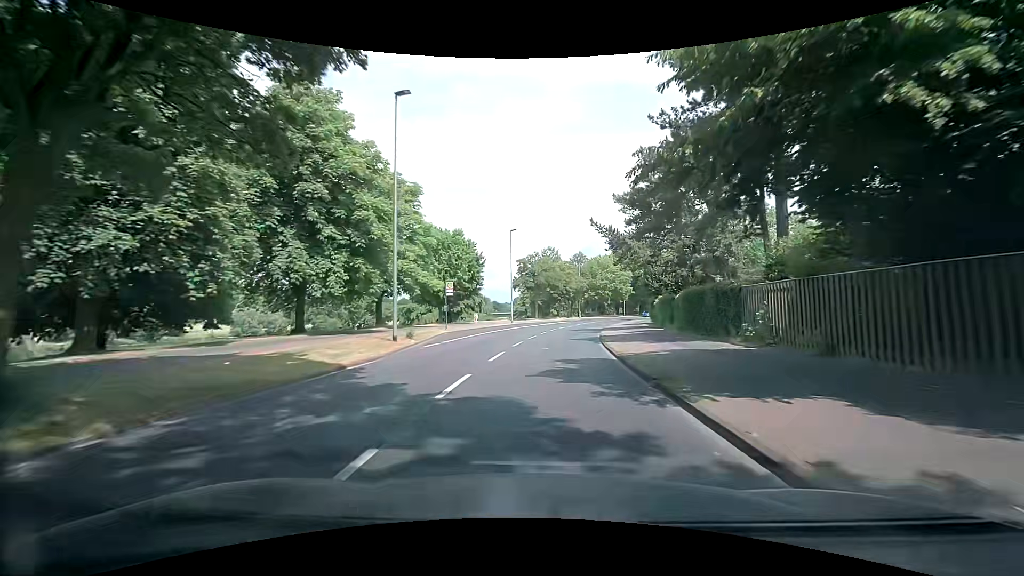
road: tertiary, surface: asphalt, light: Day
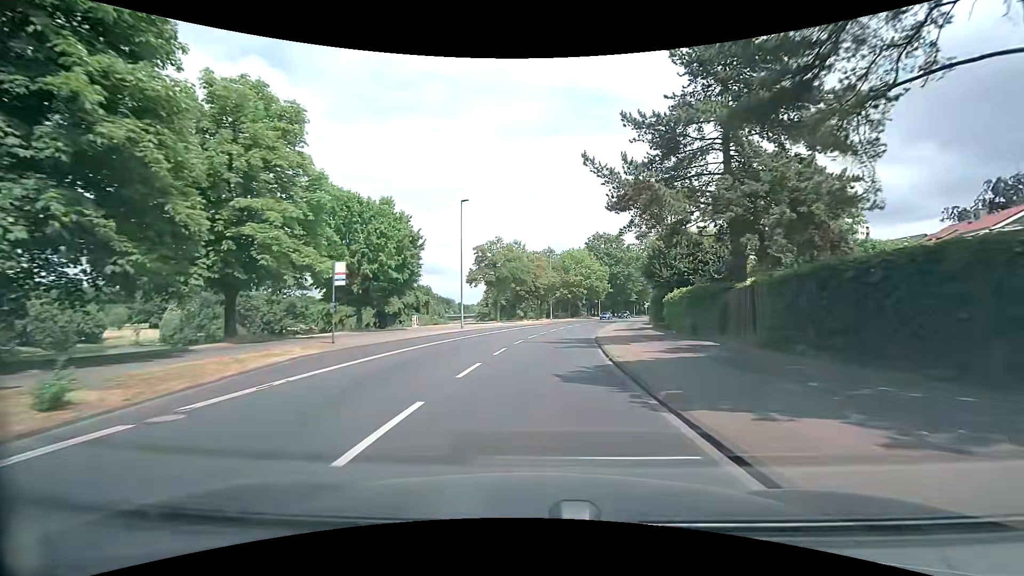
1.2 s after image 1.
(+0.5, +15.2) m; +3°
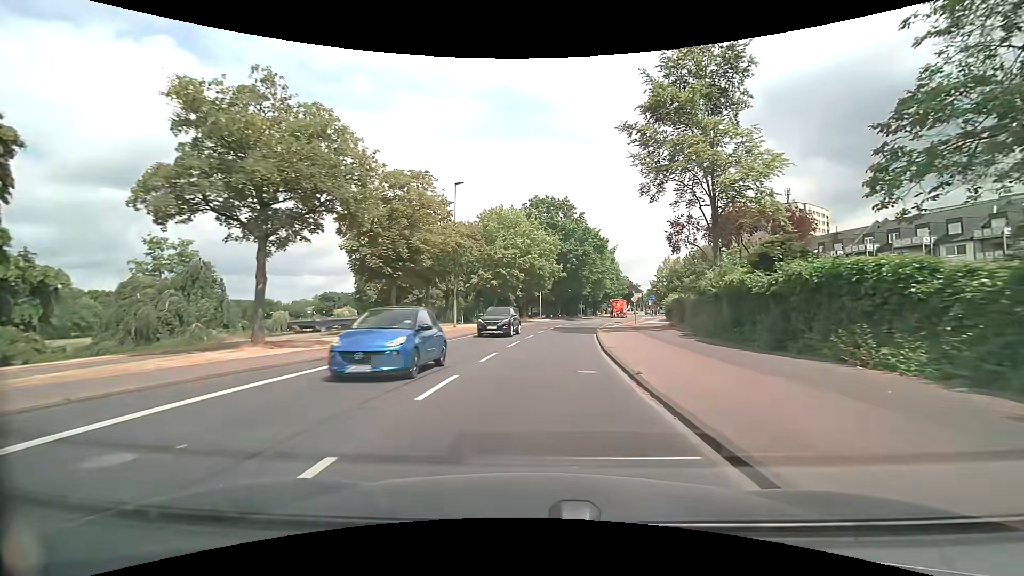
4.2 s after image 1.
(+3.1, +38.0) m; +9°
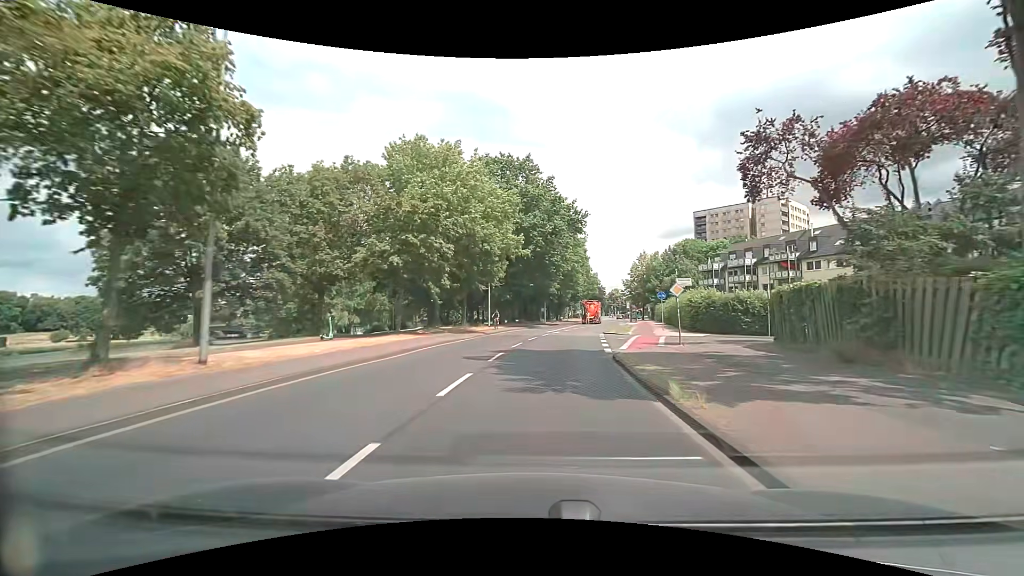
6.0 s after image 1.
(+0.9, +23.1) m; +5°
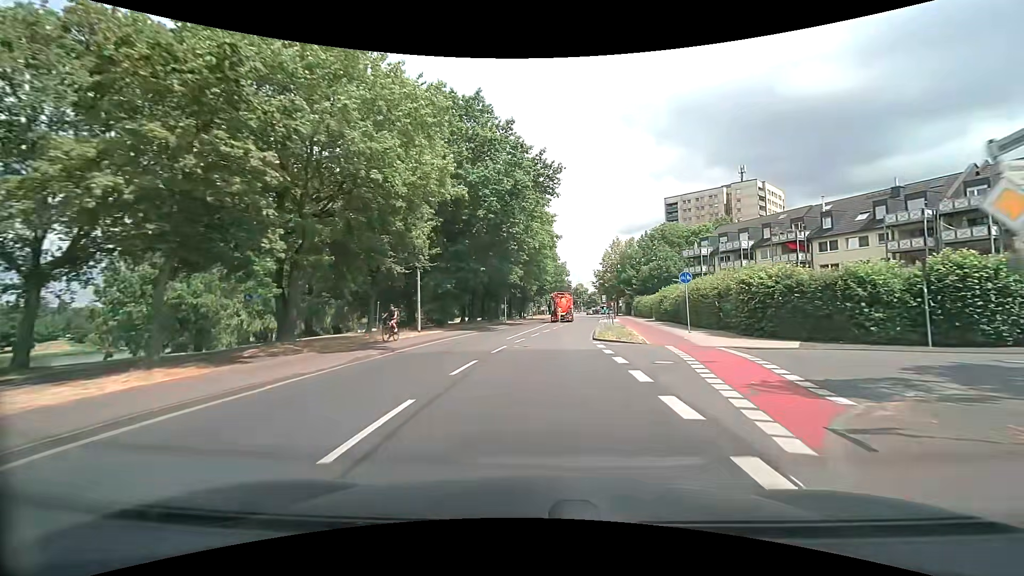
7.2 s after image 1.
(+0.6, +15.4) m; +4°
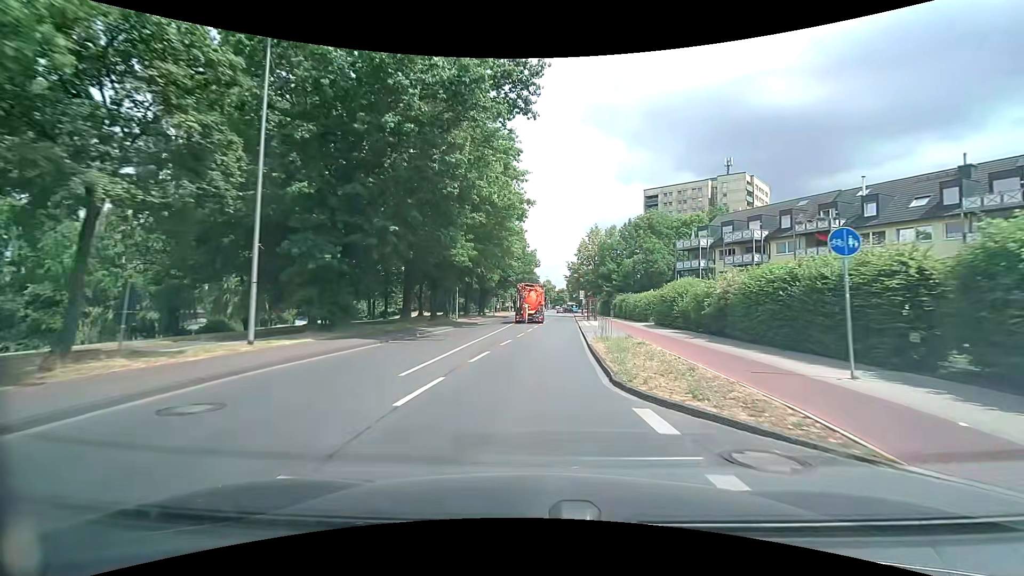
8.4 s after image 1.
(+0.5, +15.1) m; +4°
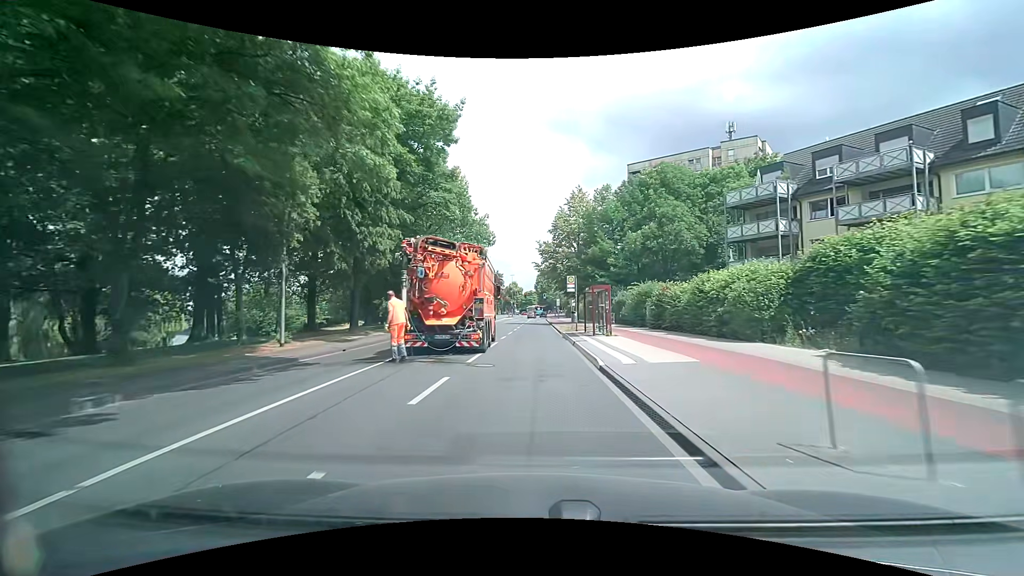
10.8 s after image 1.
(+1.4, +29.6) m; +4°
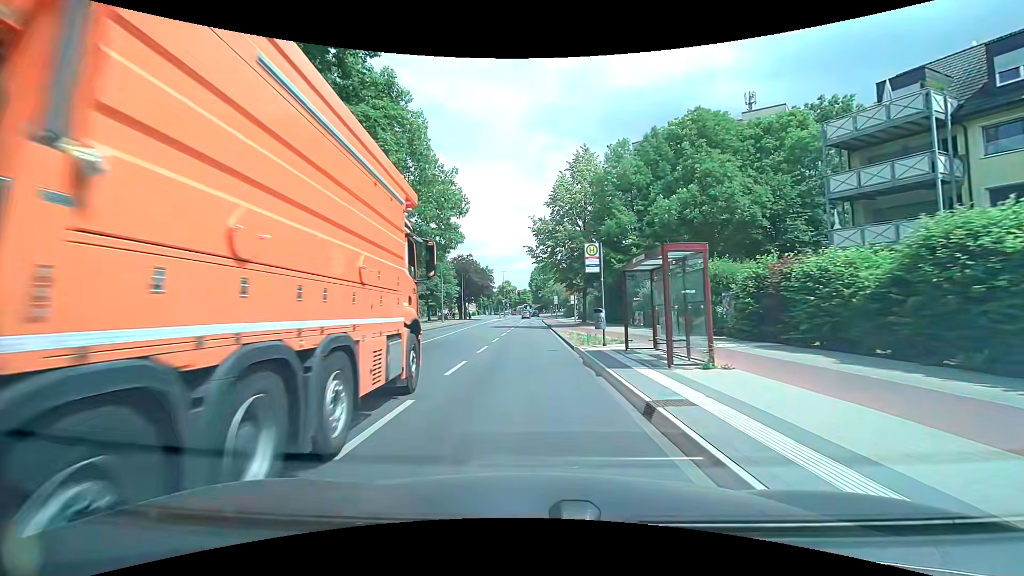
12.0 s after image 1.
(+0.1, +14.6) m; 0°
